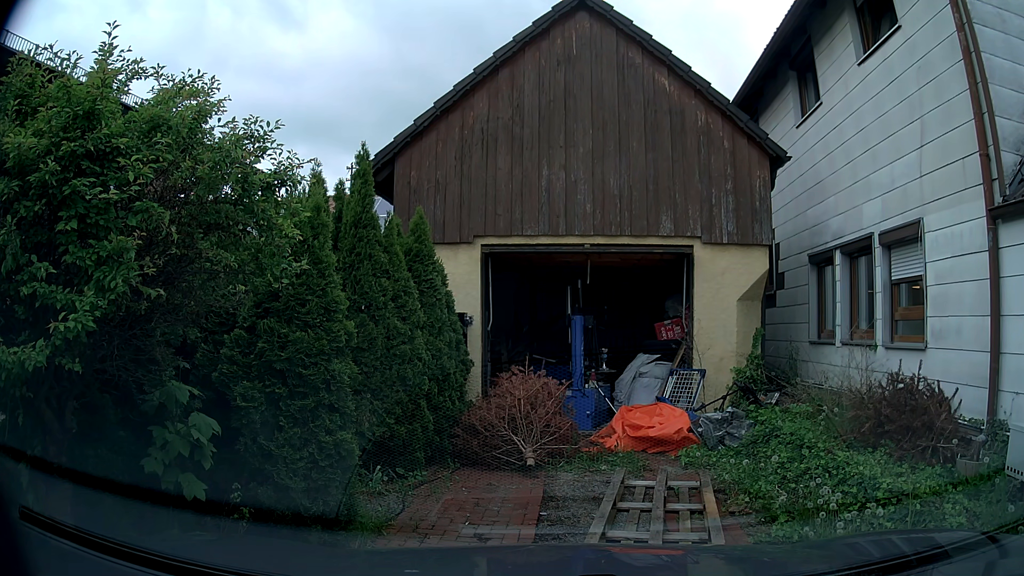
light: Day
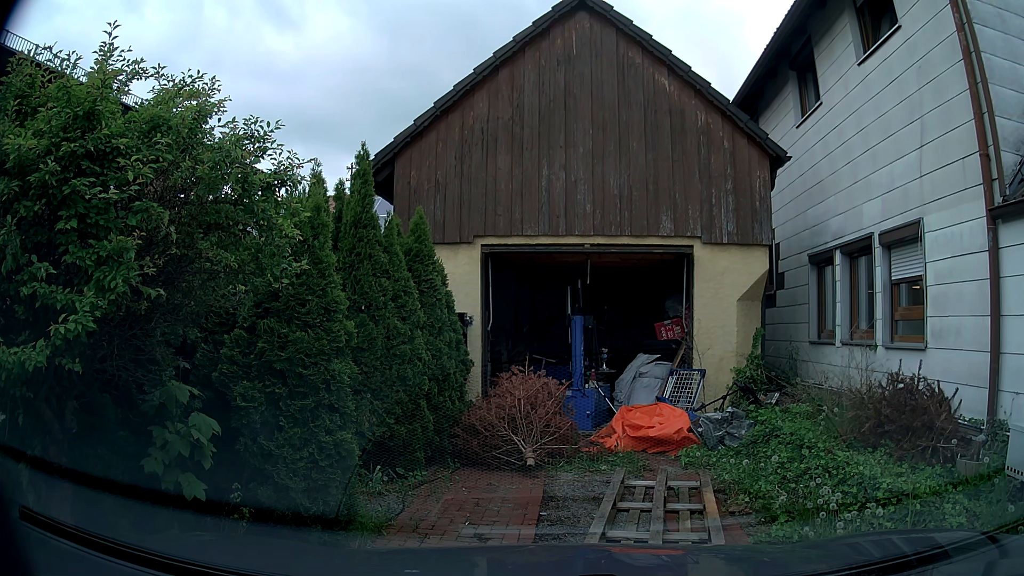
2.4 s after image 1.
(0.0, 0.0) m; 0°
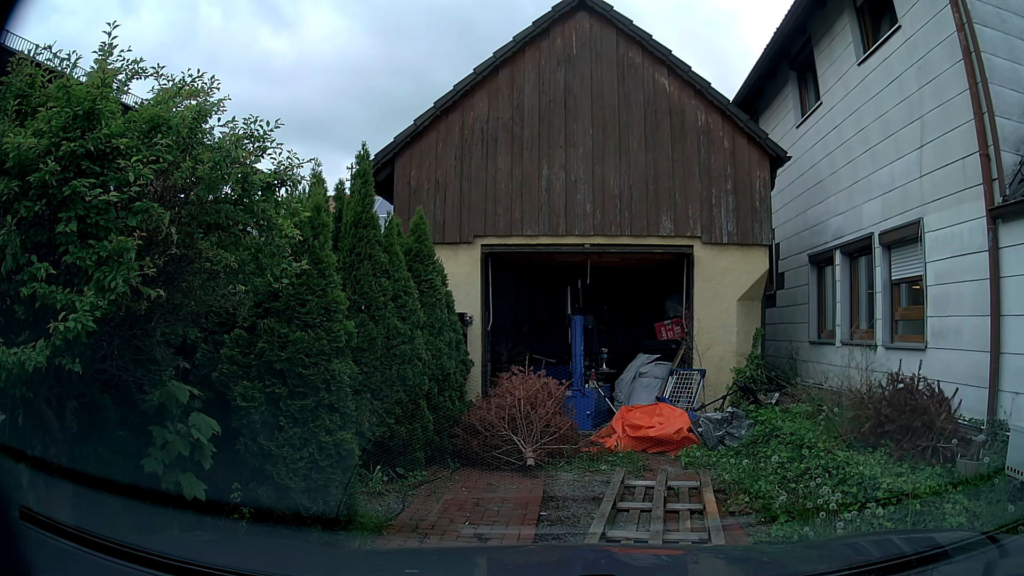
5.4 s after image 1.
(0.0, 0.0) m; 0°
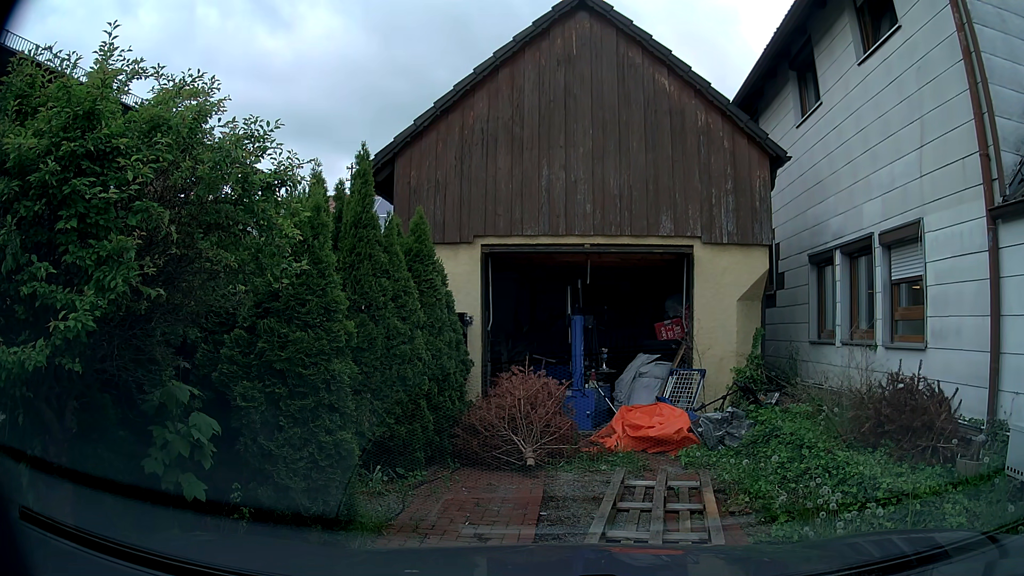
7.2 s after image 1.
(0.0, 0.0) m; 0°
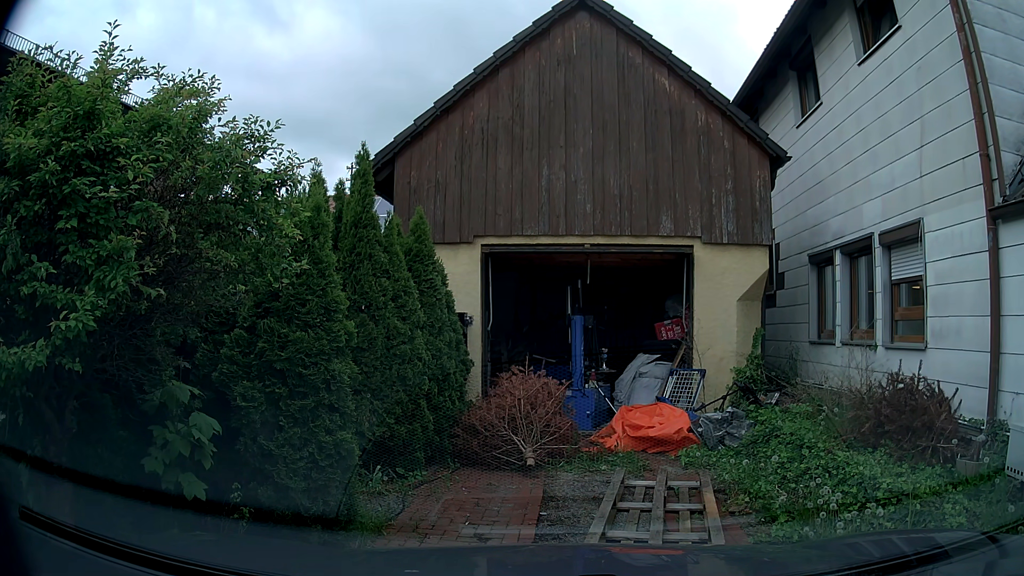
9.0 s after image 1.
(0.0, 0.0) m; 0°
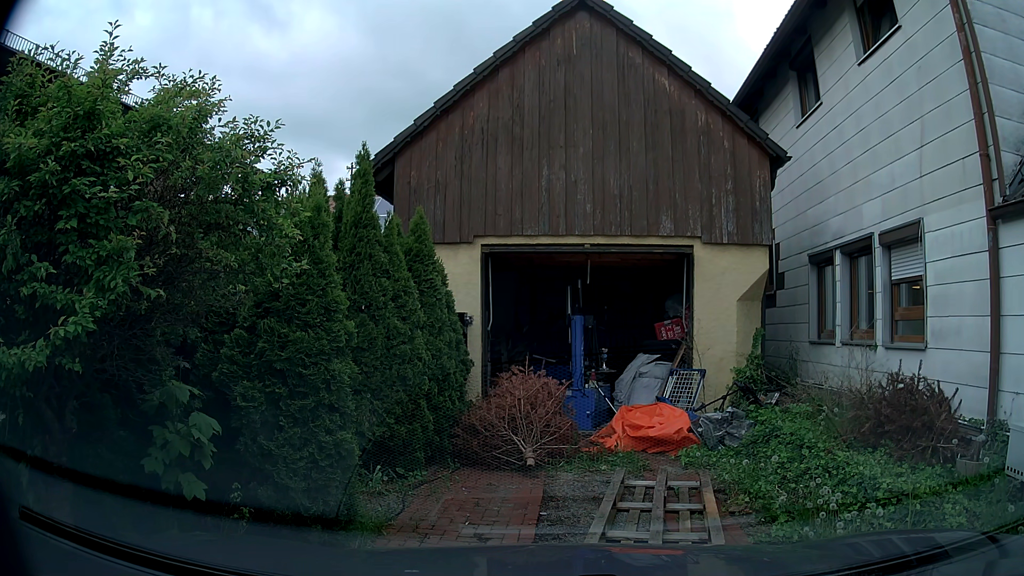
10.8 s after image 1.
(0.0, 0.0) m; 0°
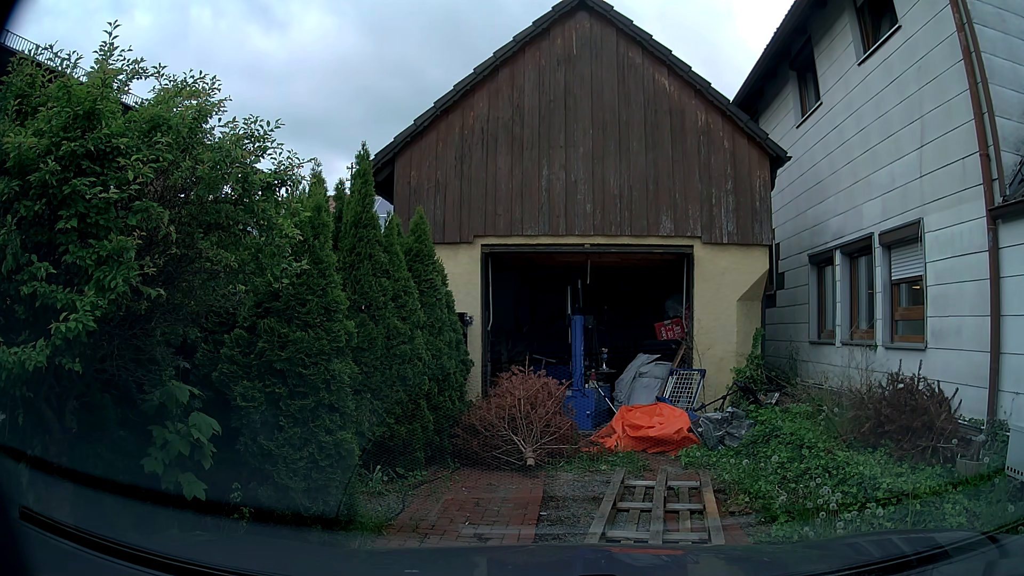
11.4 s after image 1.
(0.0, 0.0) m; 0°
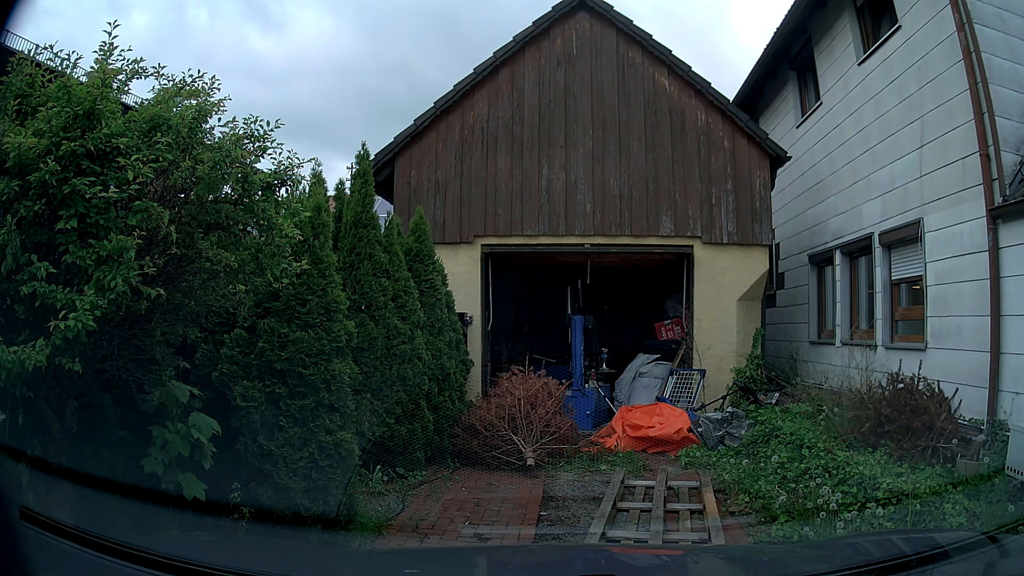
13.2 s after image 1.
(0.0, 0.0) m; 0°
